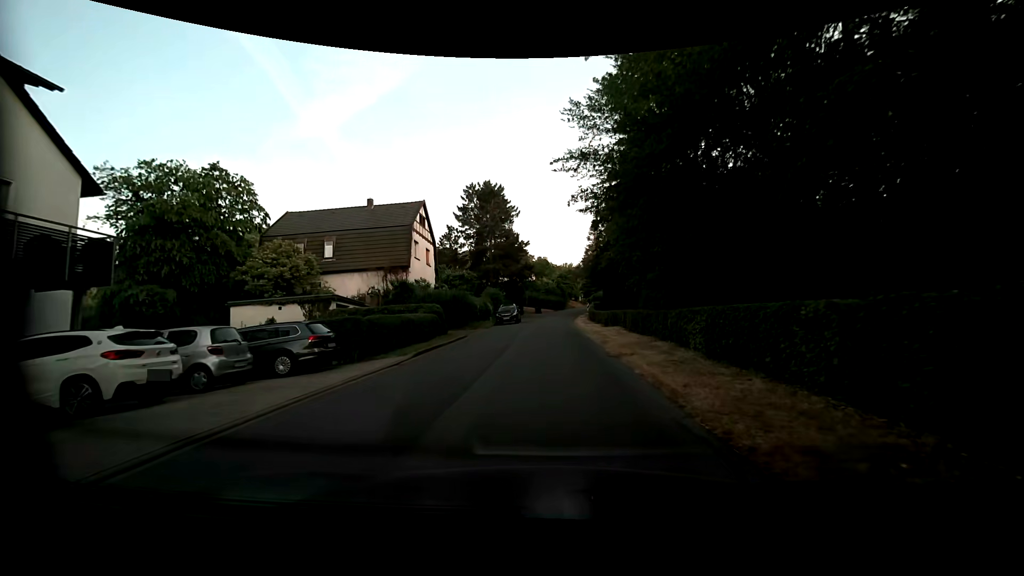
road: residential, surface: asphalt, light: Day
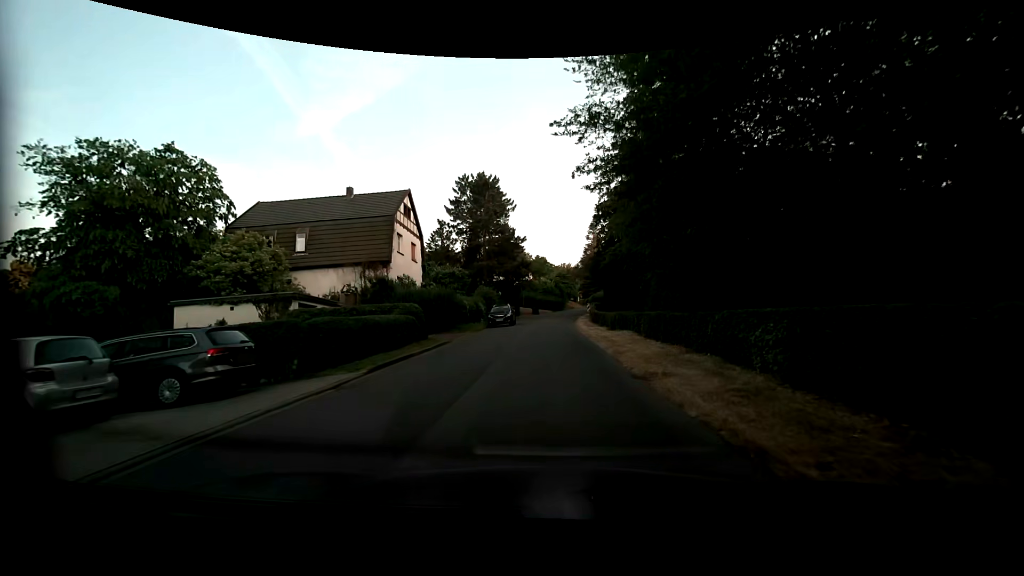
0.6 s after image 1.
(0.0, +4.0) m; -1°
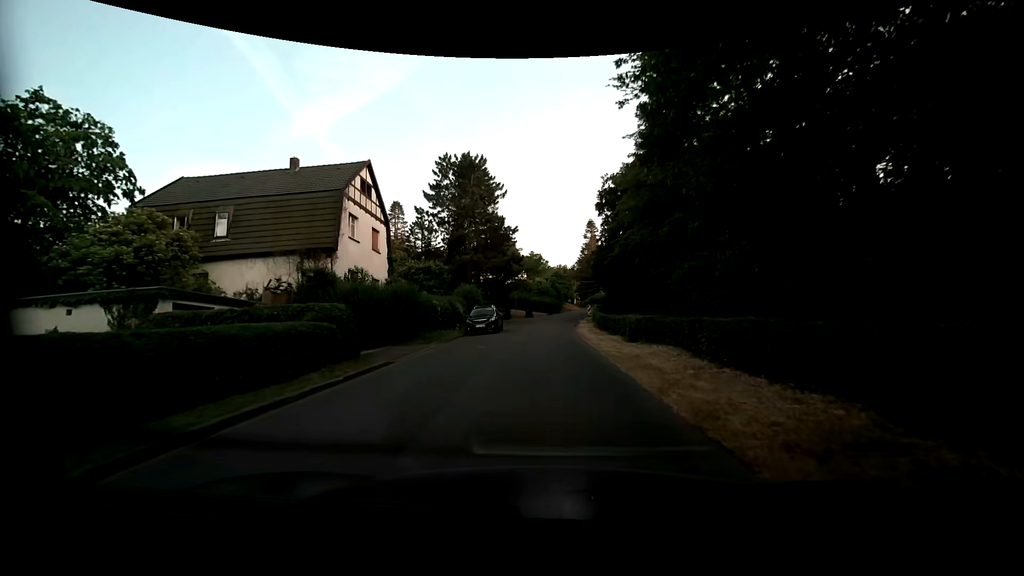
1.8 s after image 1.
(+0.1, +7.7) m; +1°
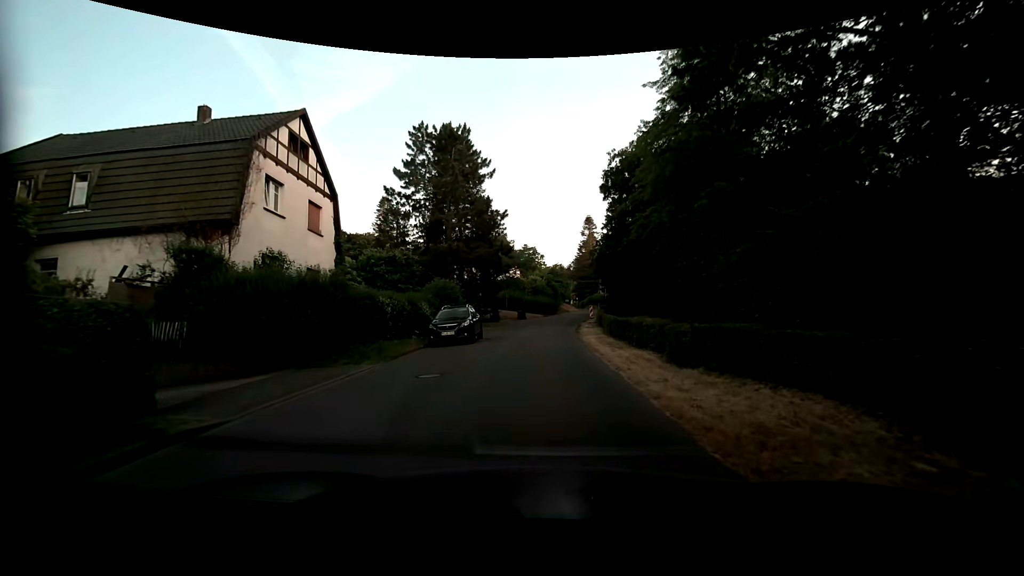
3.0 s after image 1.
(+0.1, +7.7) m; +1°
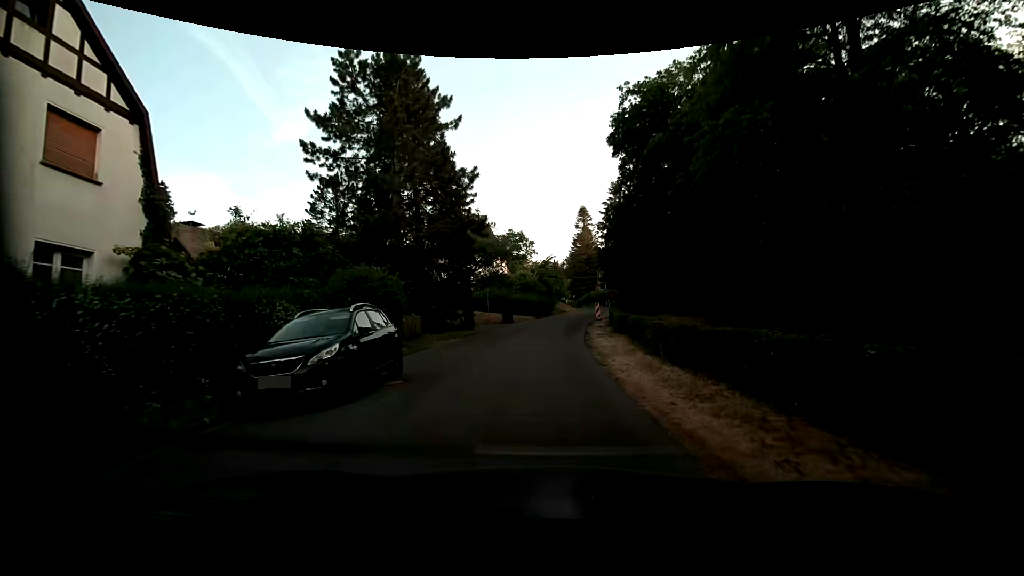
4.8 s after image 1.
(+0.1, +11.7) m; 0°
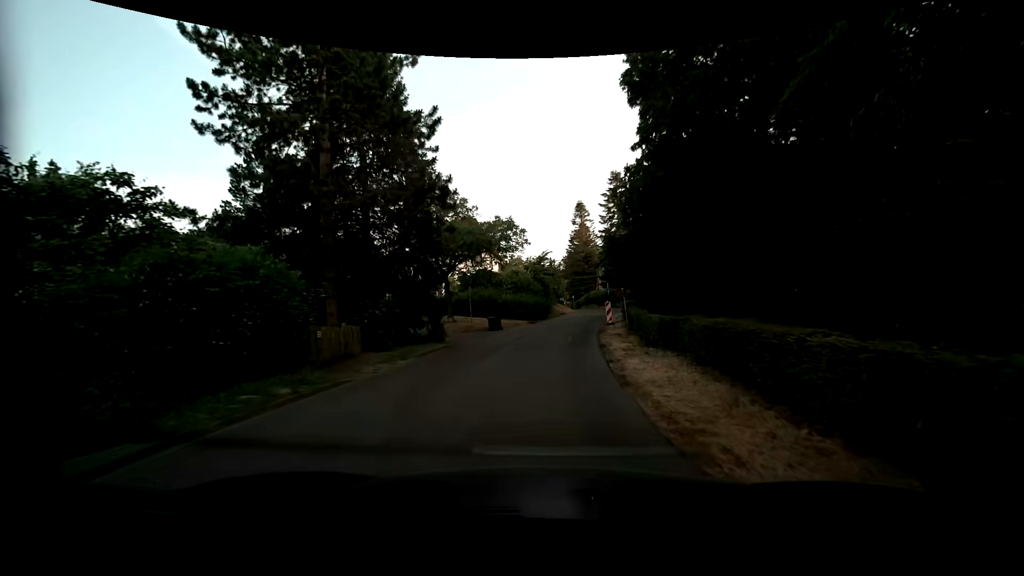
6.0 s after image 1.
(+0.1, +8.1) m; 0°
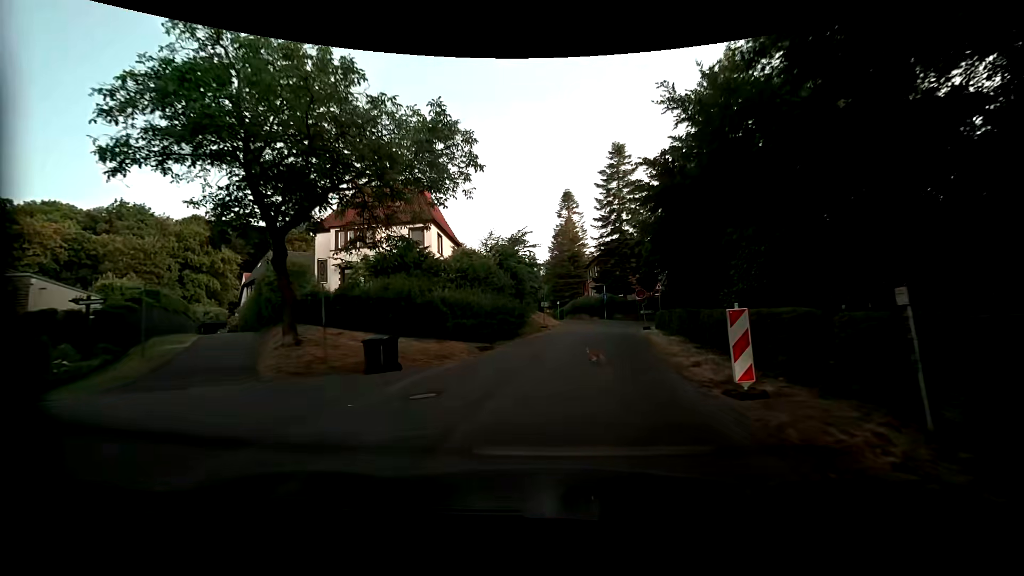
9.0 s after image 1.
(+0.2, +20.6) m; +2°
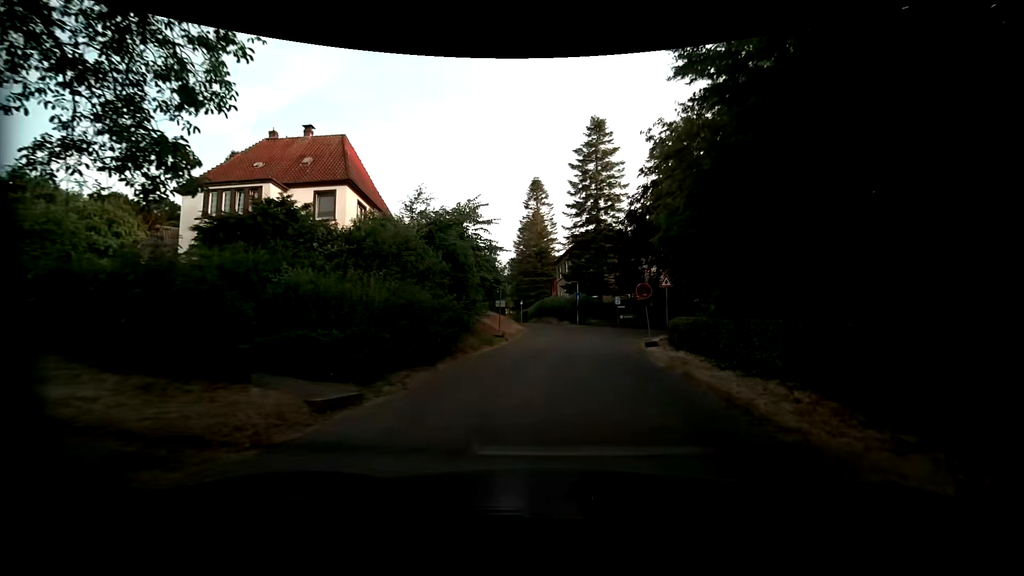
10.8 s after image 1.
(+0.4, +10.6) m; +4°
